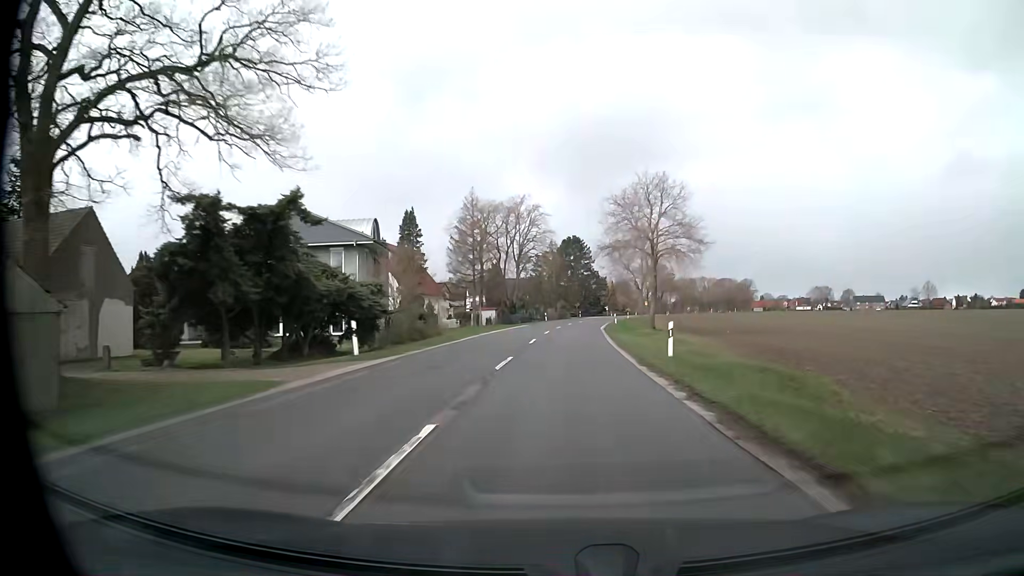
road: secondary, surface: asphalt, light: Day
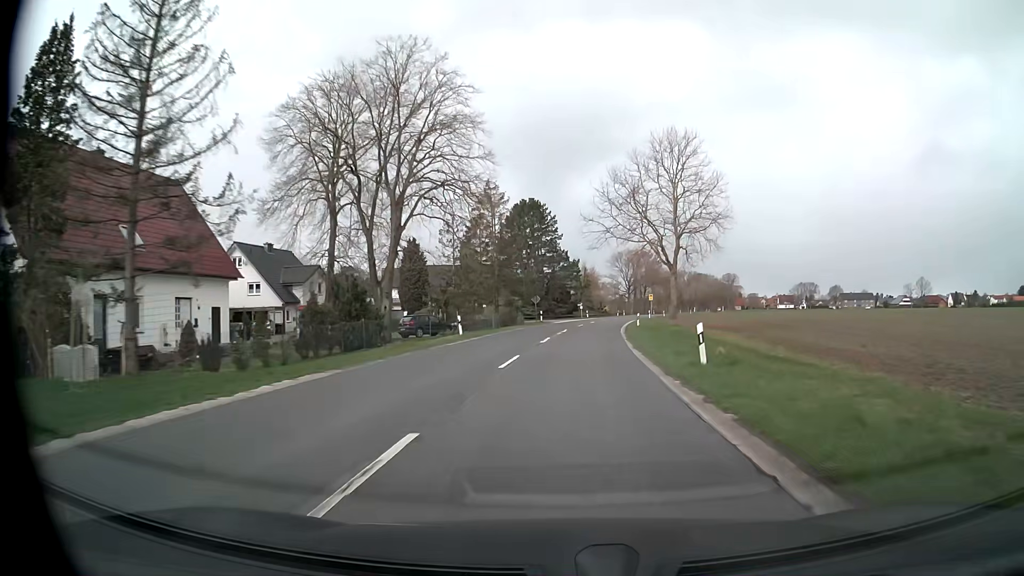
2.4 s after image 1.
(+1.2, +47.9) m; +4°
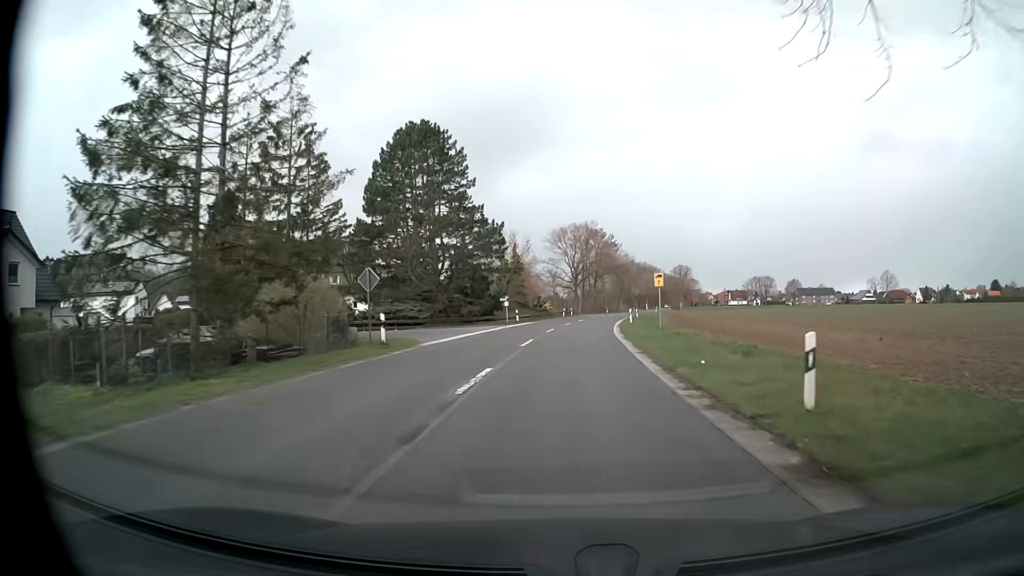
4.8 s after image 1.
(+1.8, +40.1) m; +6°
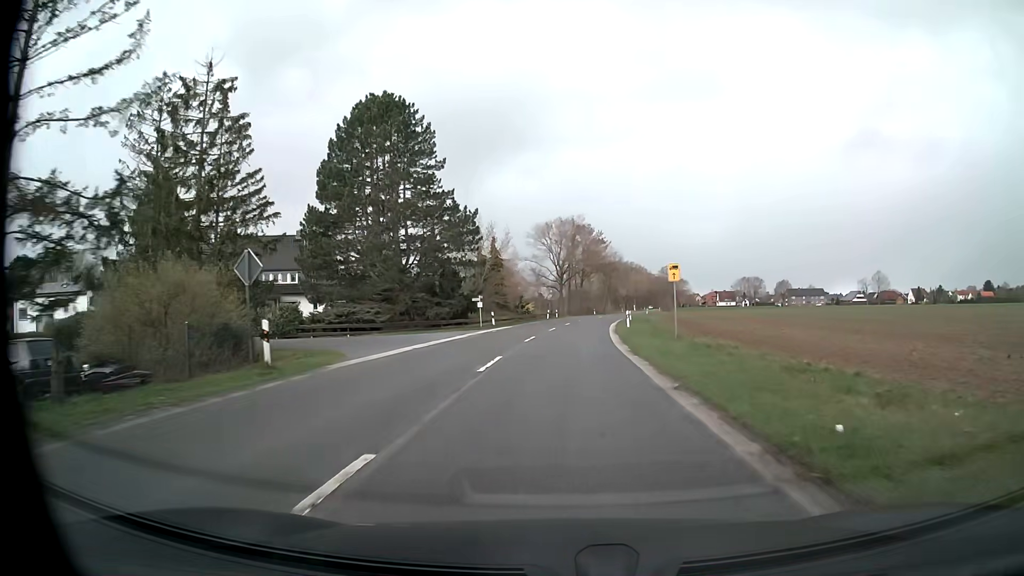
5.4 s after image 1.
(+0.1, +7.9) m; +1°
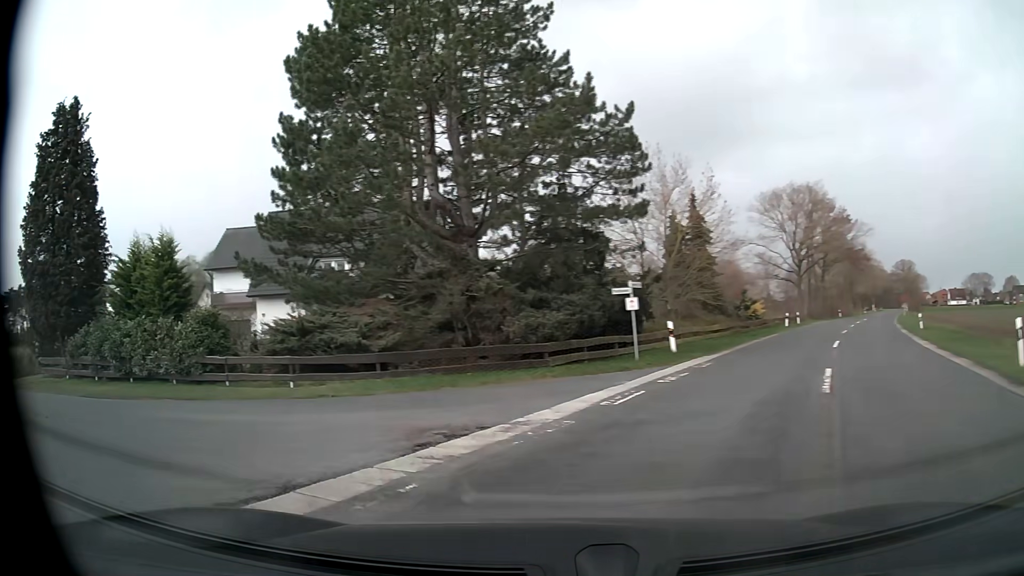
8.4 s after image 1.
(-0.4, +26.3) m; -18°
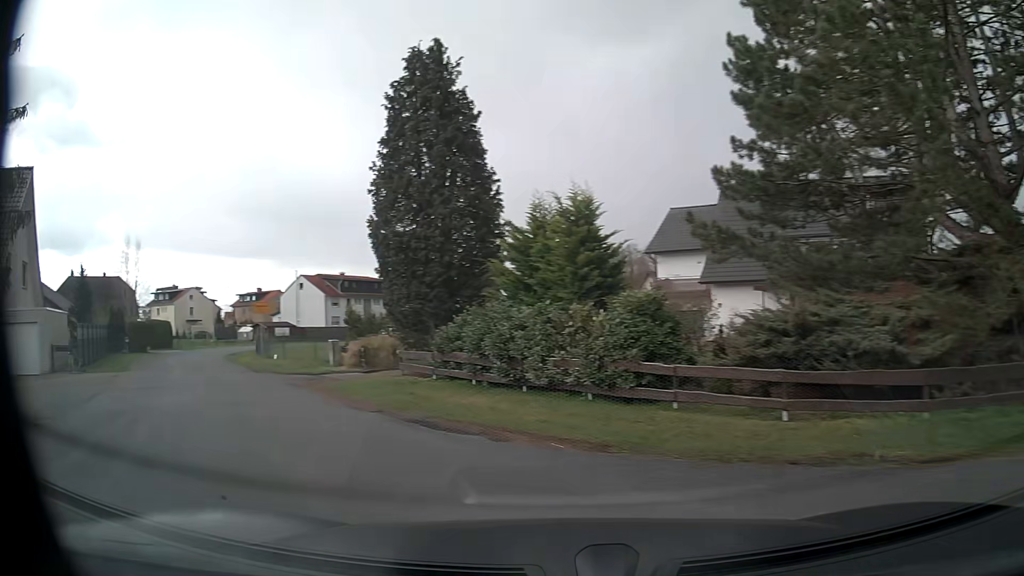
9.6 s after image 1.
(-2.3, +6.5) m; -39°
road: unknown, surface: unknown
